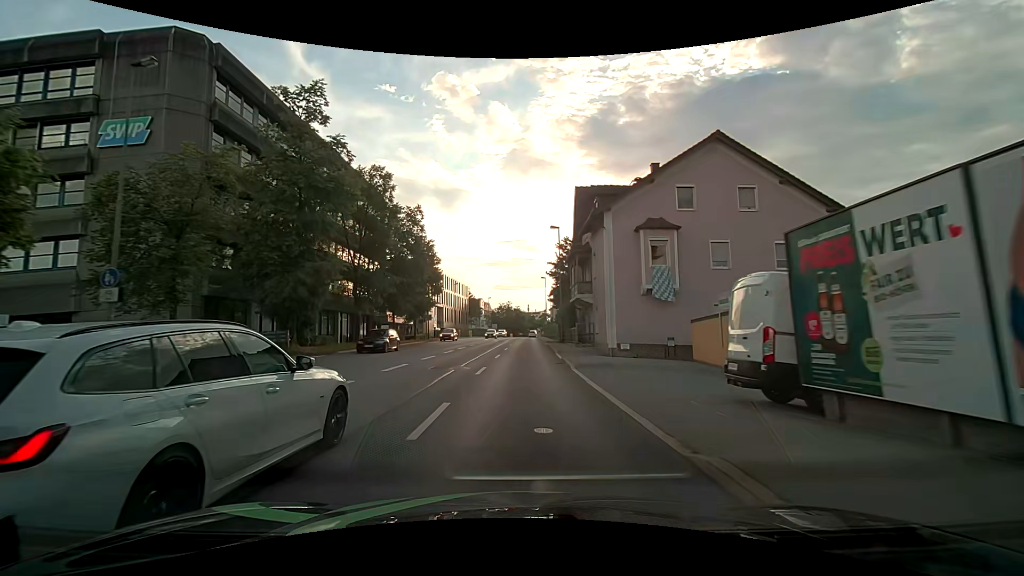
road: primary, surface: asphalt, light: Day
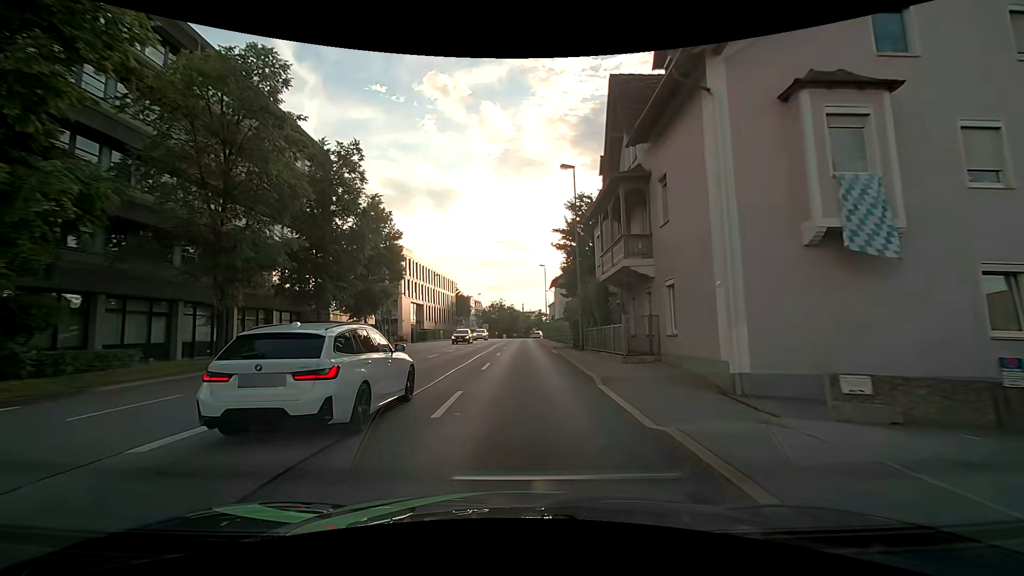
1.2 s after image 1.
(-0.1, +16.4) m; 0°
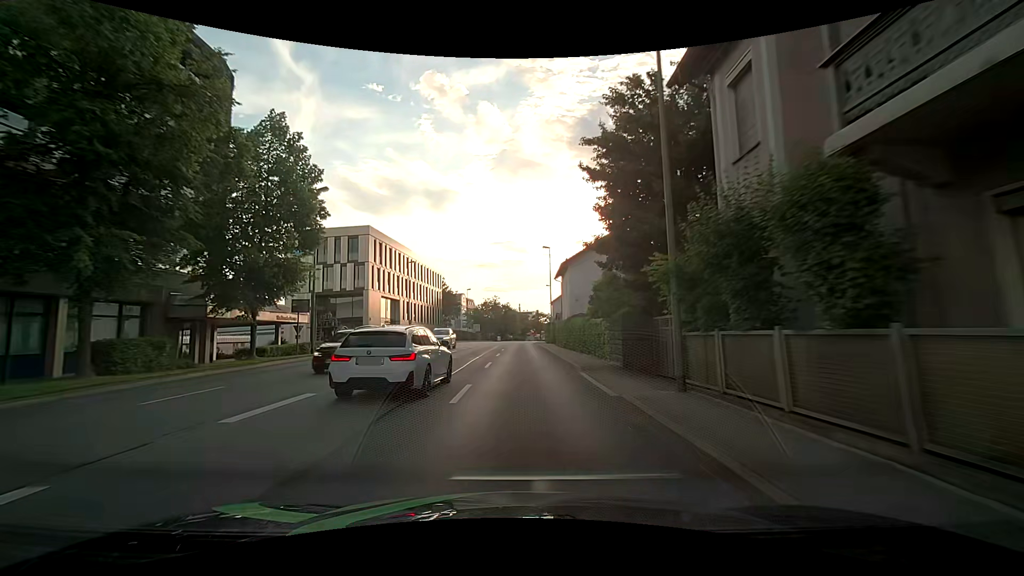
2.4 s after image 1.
(0.0, +16.4) m; +1°
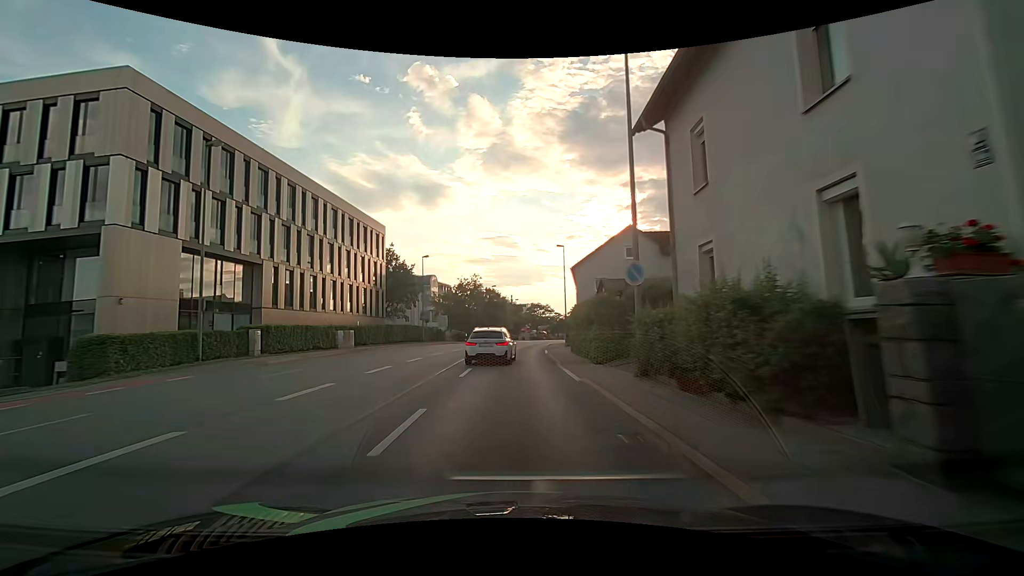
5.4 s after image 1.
(+0.1, +39.6) m; 0°
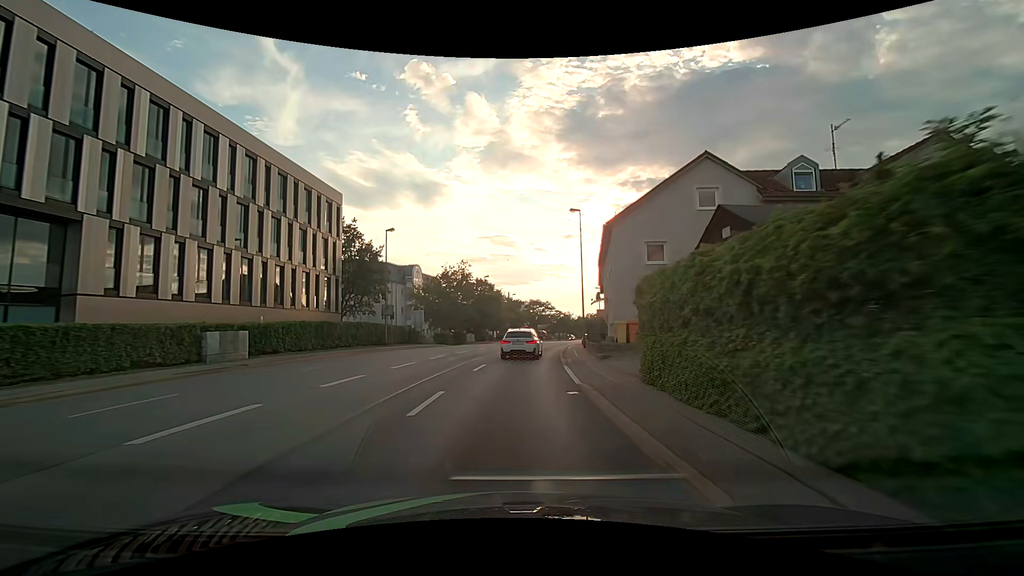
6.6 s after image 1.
(+0.1, +15.5) m; 0°
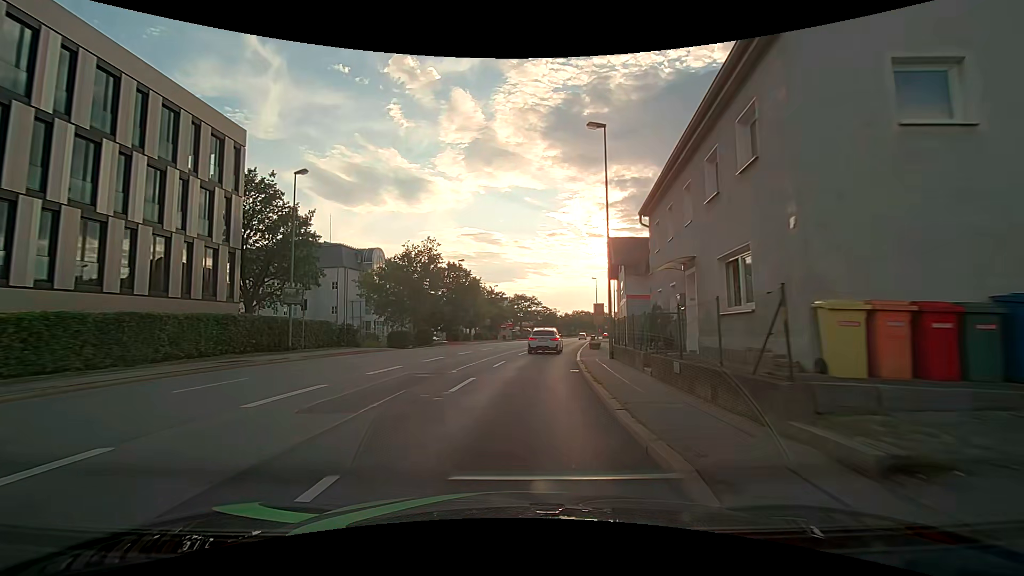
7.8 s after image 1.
(+0.2, +15.3) m; +2°
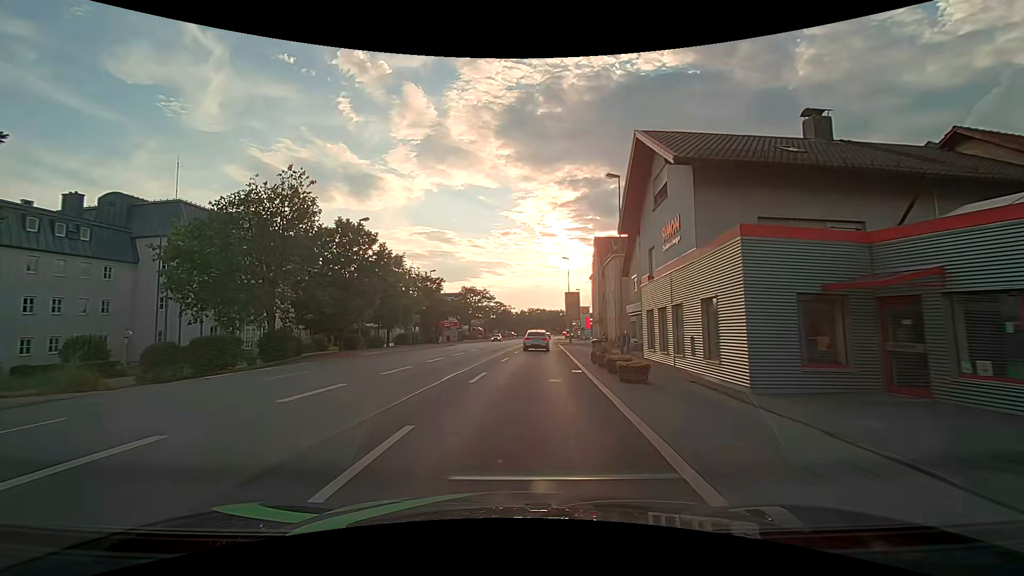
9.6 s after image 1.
(+1.1, +22.8) m; +5°
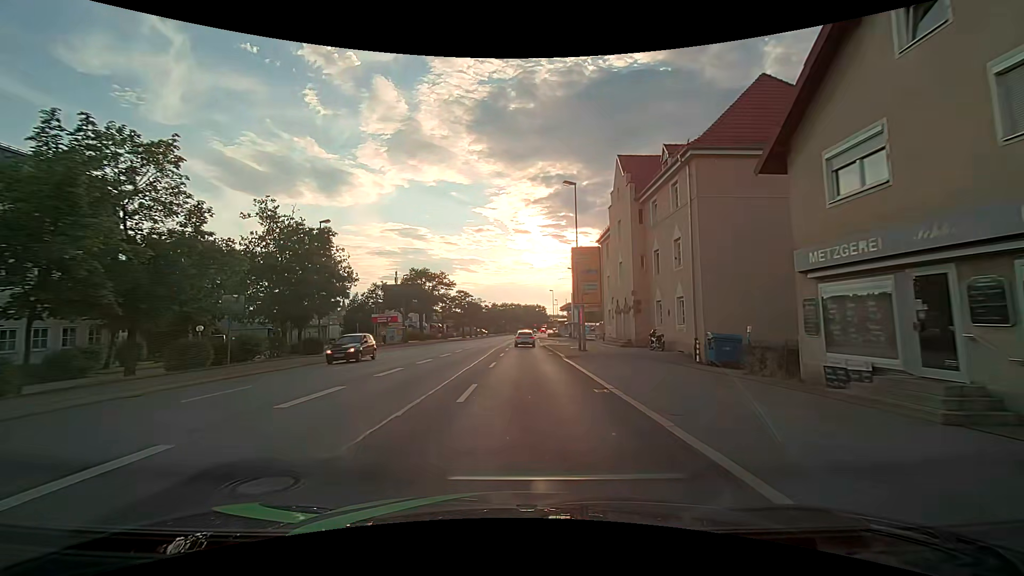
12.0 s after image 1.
(+1.0, +30.4) m; +3°
(0, +10) (0, +20) (0, +30) (+1, +40) (+1, +50) (+7, +58) (+14, +65) (+18, +74) (+20, +84) (+22, +94) m
